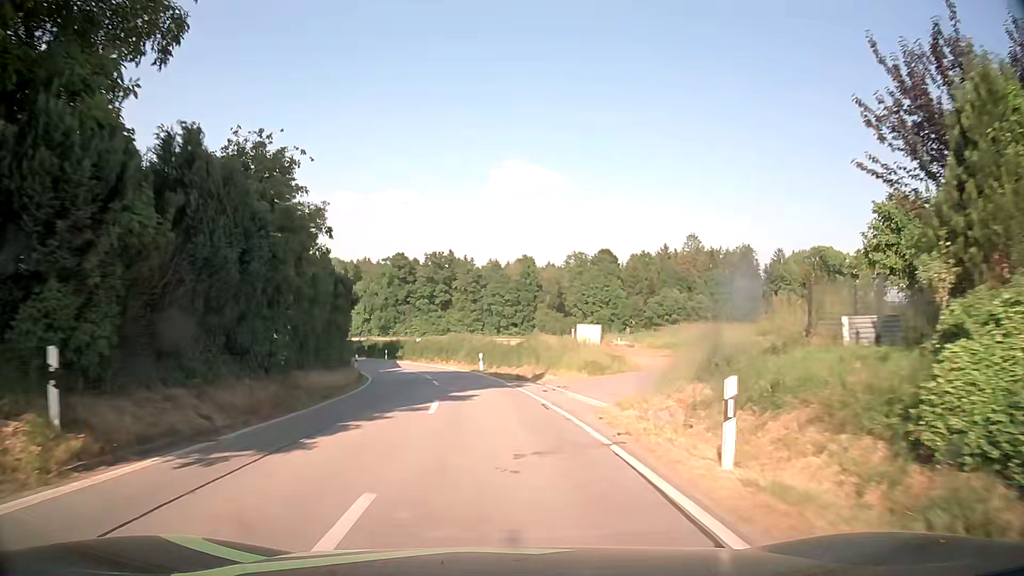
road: tertiary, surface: asphalt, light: Day
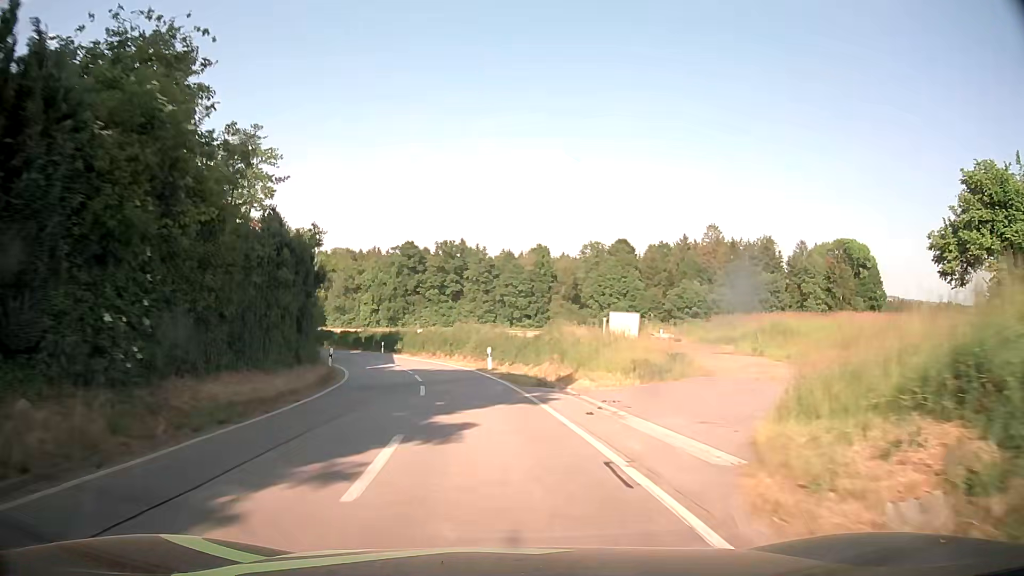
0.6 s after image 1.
(0.0, +8.3) m; -1°
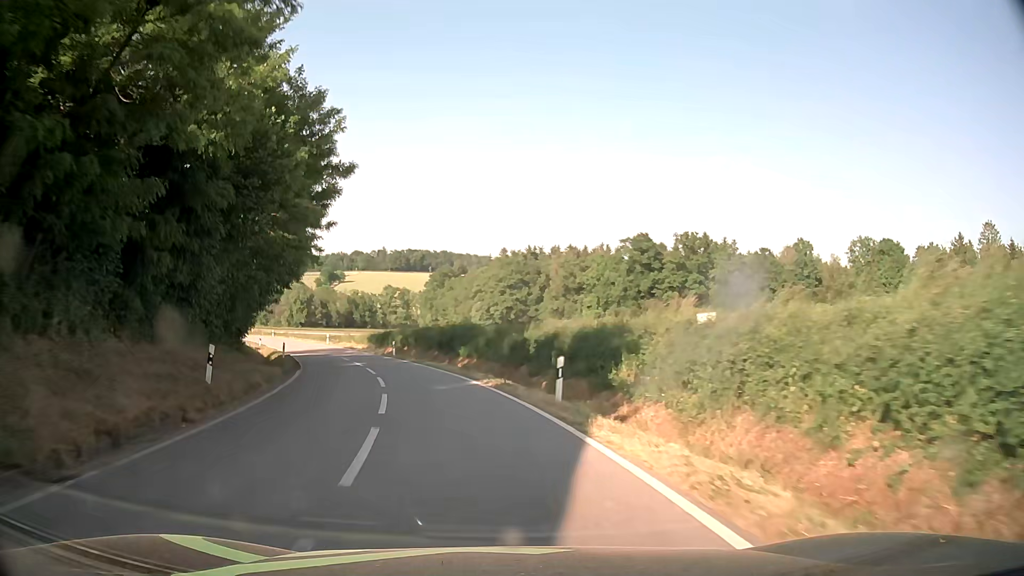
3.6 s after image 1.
(-5.6, +42.0) m; -18°
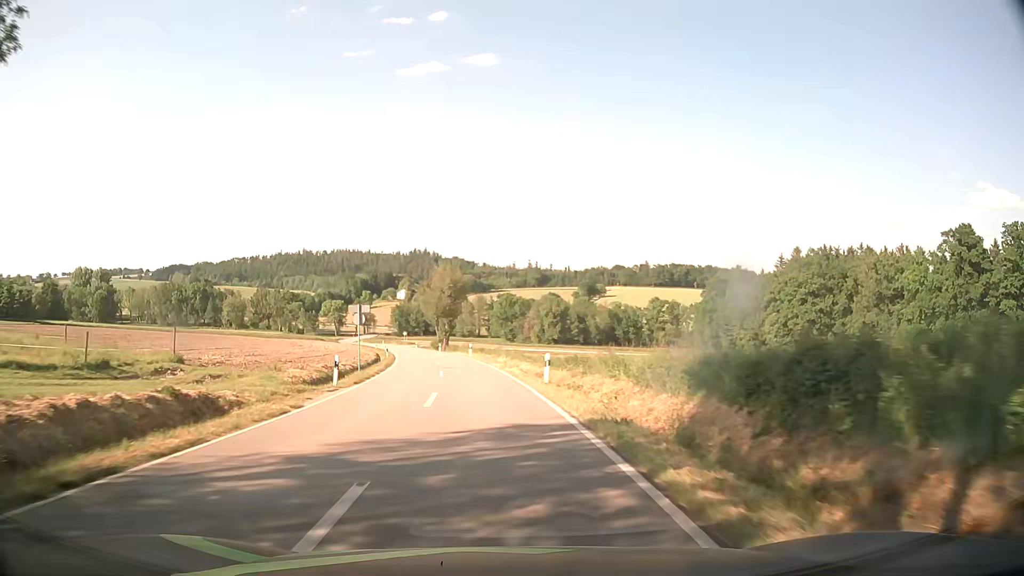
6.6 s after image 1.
(-10.4, +44.9) m; -23°
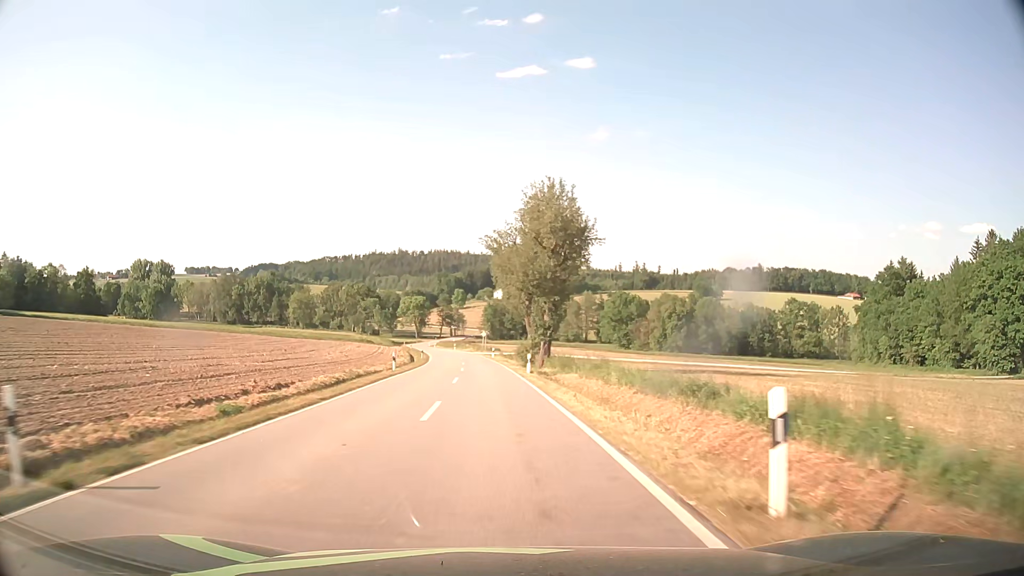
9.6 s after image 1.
(-4.1, +51.2) m; -9°
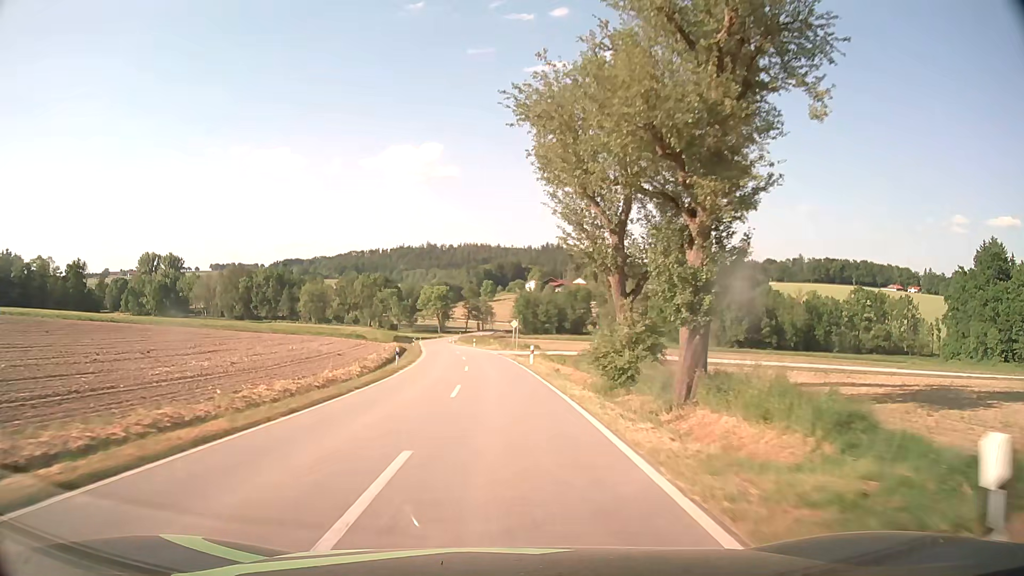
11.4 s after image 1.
(-0.9, +31.8) m; -3°
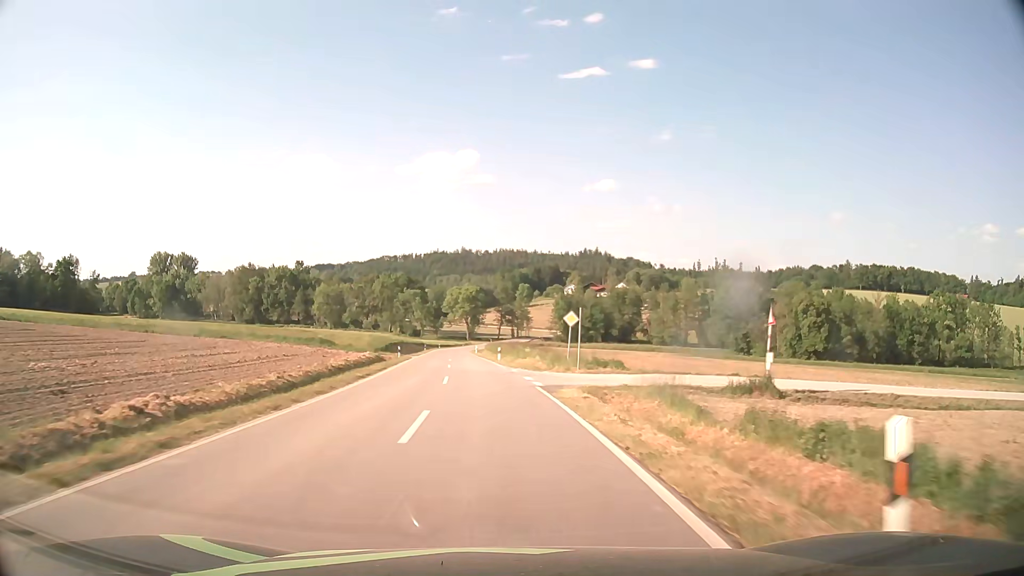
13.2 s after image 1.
(-0.5, +31.9) m; -3°
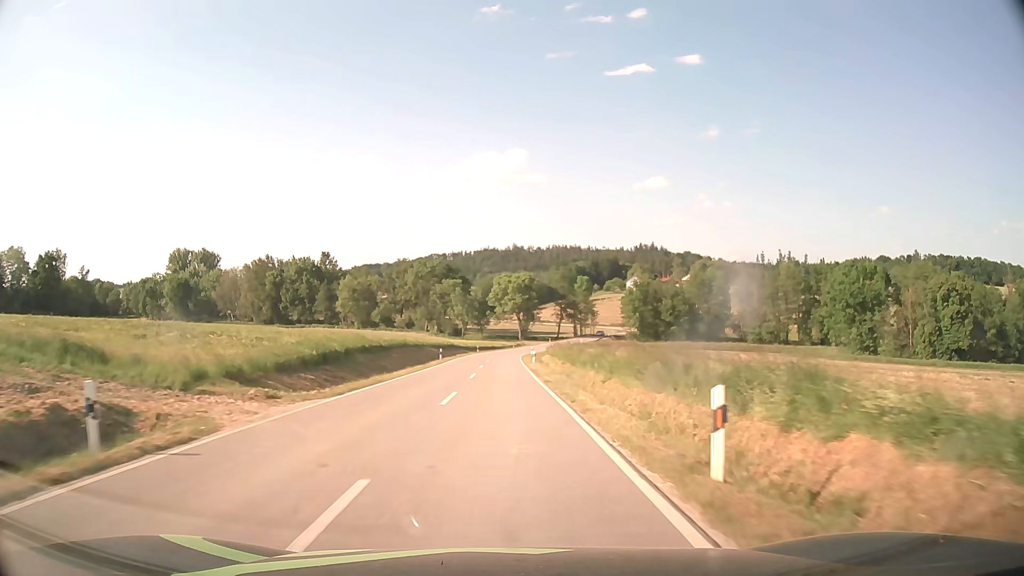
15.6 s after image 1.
(-2.2, +42.3) m; -5°
(0, +10) (0, +20) (0, +30) (0, +40) (0, +50) (0, +60) (0, +70) (+1, +80) (+1, +90) (+2, +100) m
